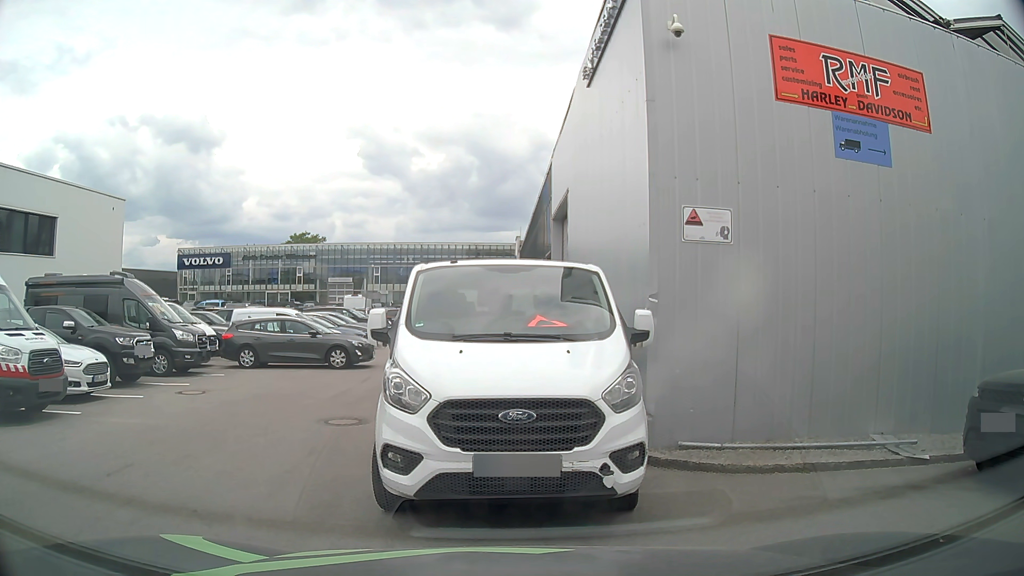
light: Day
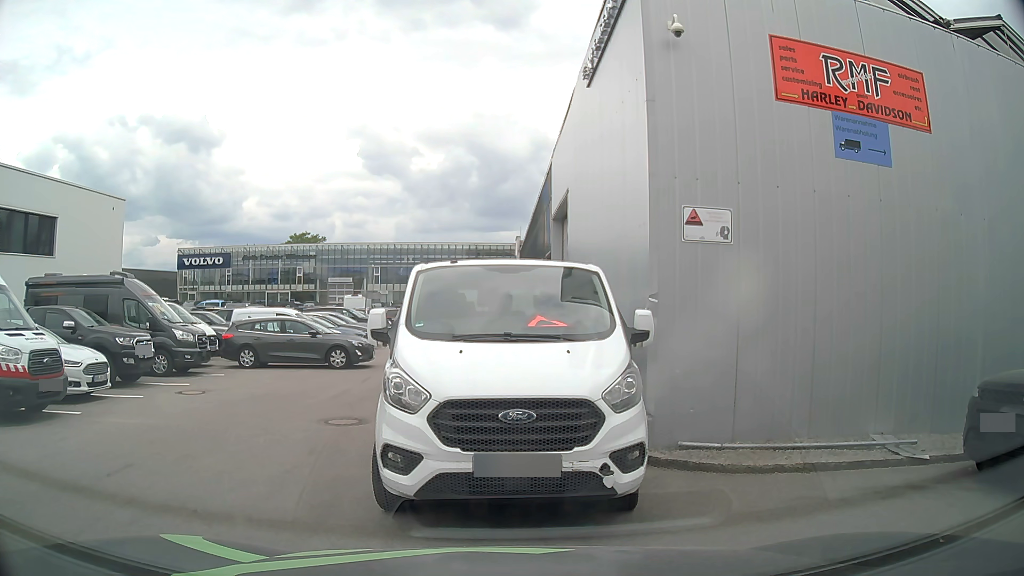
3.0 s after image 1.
(0.0, 0.0) m; 0°
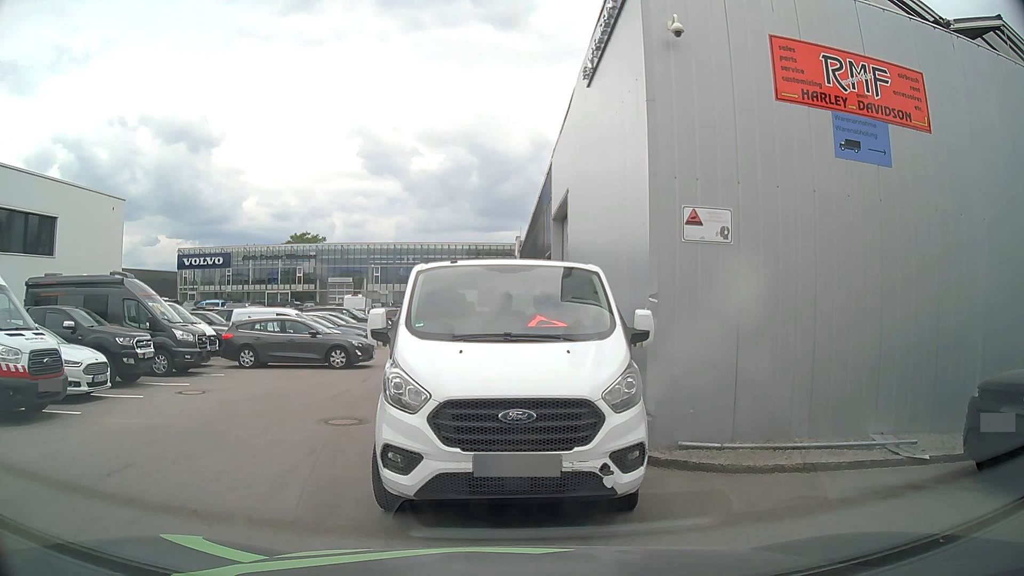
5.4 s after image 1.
(0.0, 0.0) m; 0°
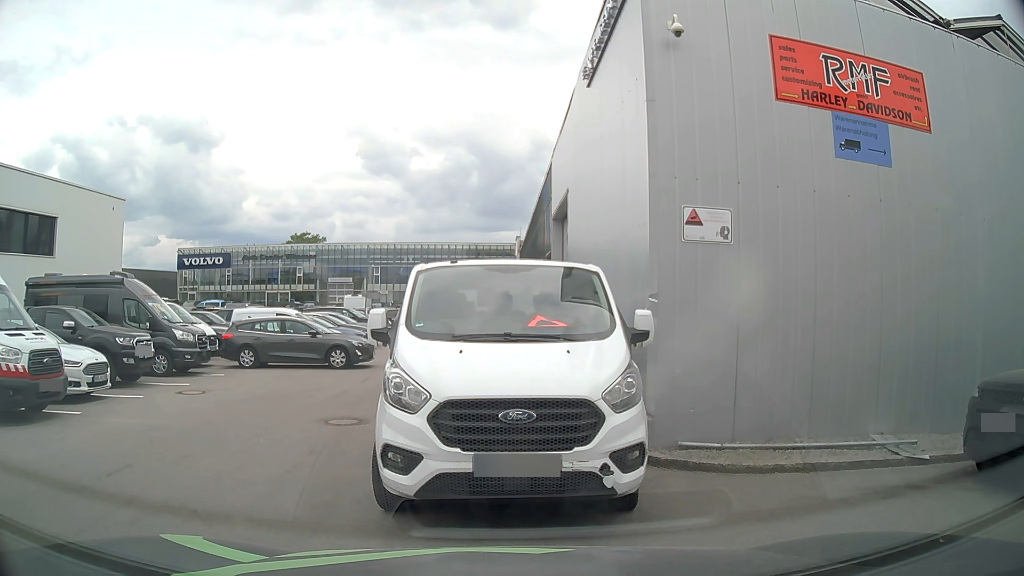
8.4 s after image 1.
(0.0, 0.0) m; 0°
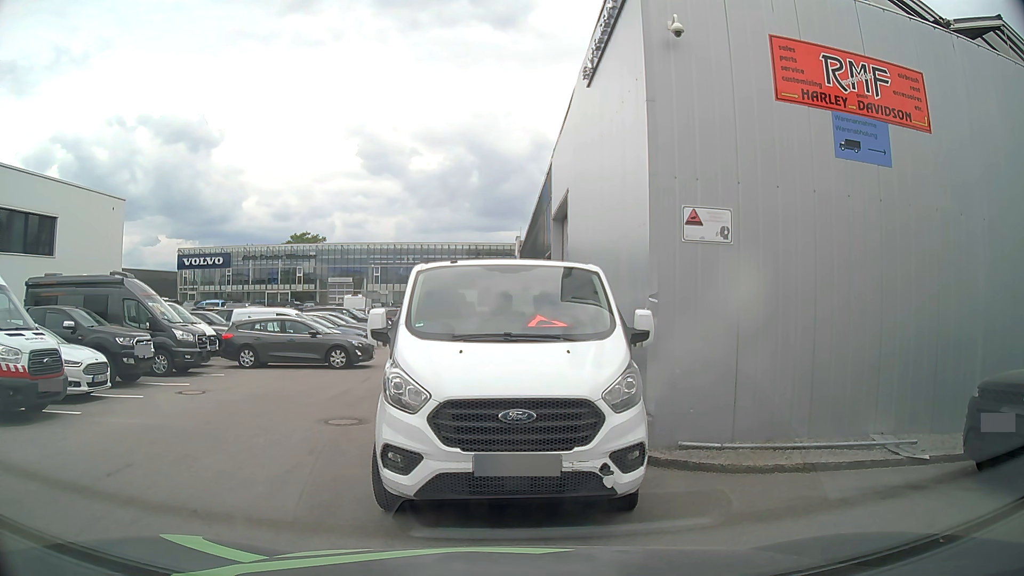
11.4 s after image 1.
(0.0, 0.0) m; 0°
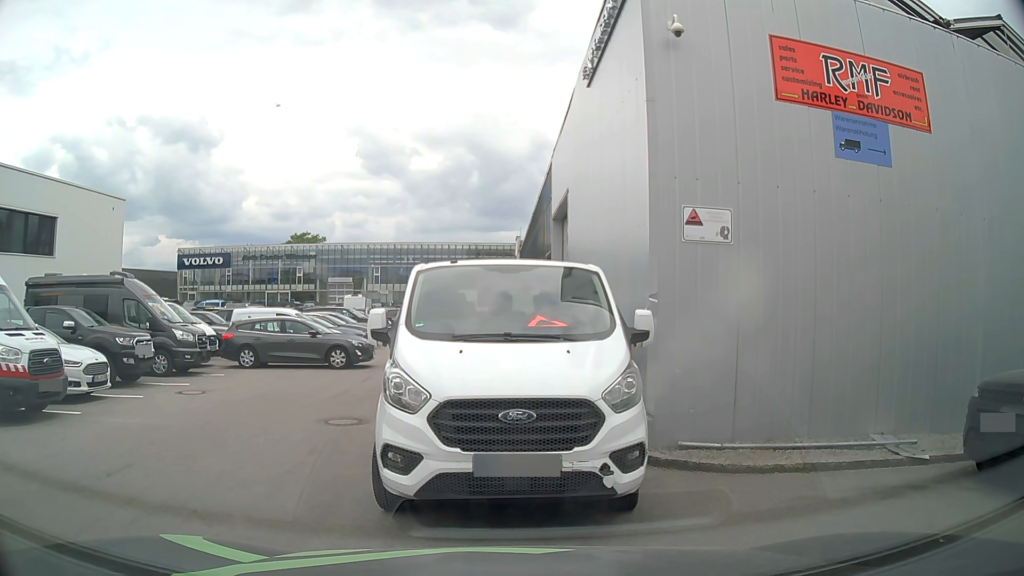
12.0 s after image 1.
(0.0, 0.0) m; 0°
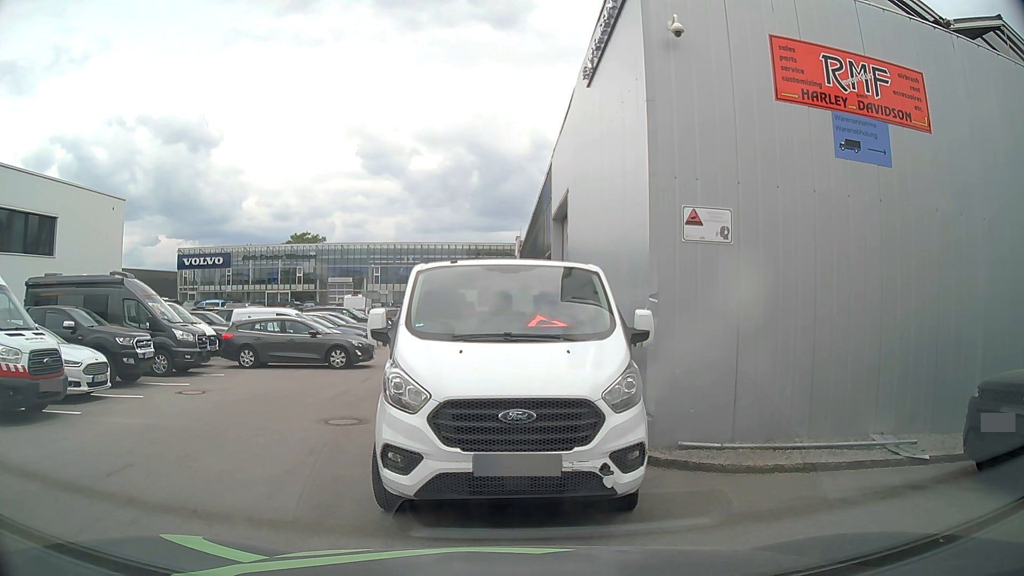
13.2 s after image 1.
(0.0, 0.0) m; 0°
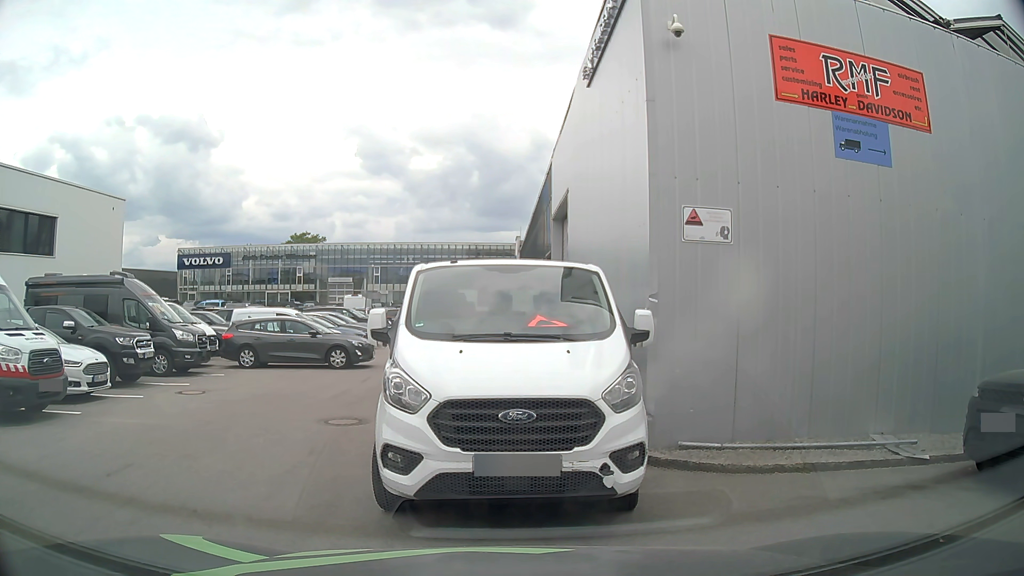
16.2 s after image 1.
(0.0, 0.0) m; 0°
